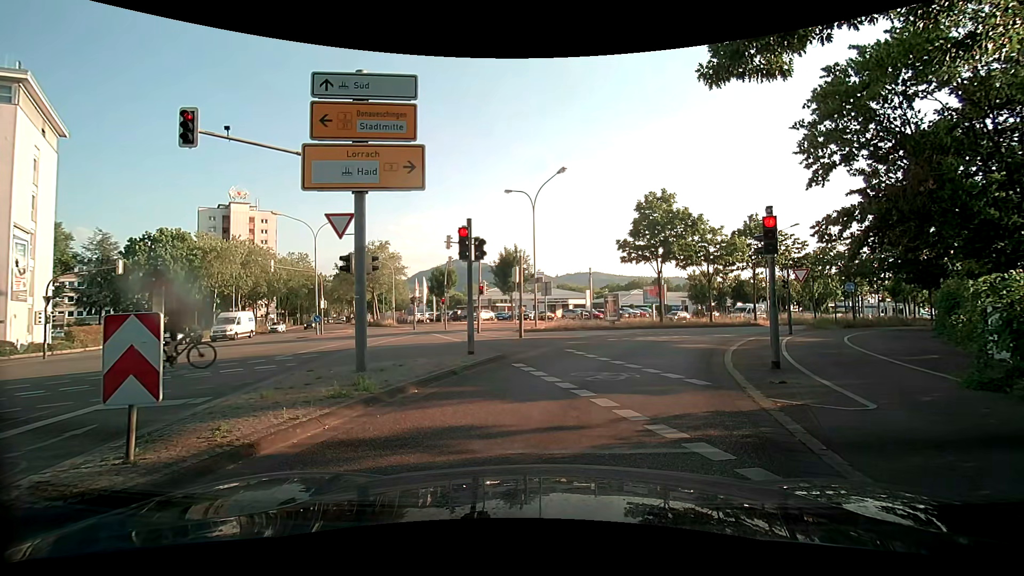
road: secondary_link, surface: asphalt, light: Day
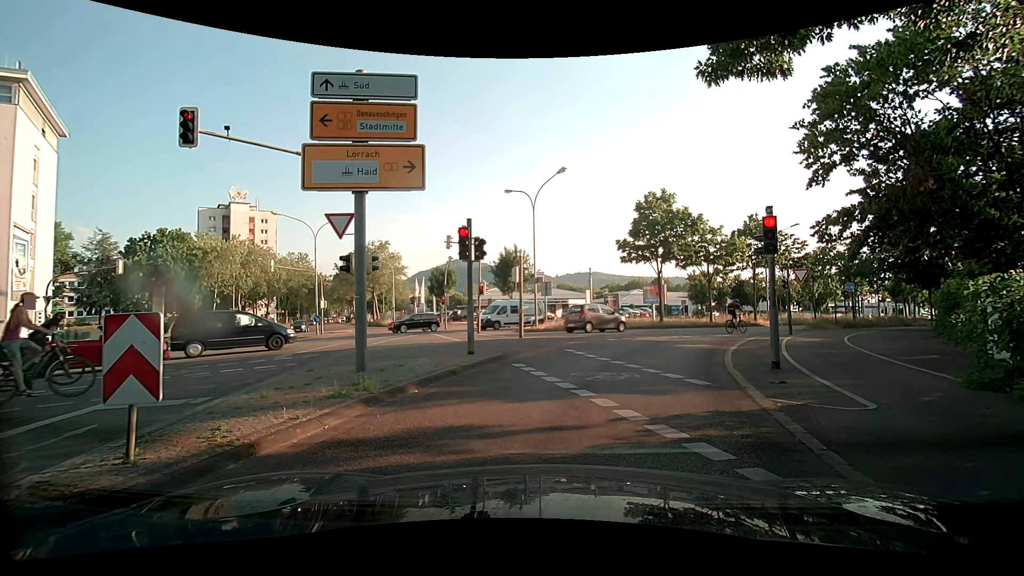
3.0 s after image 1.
(0.0, 0.0) m; 0°
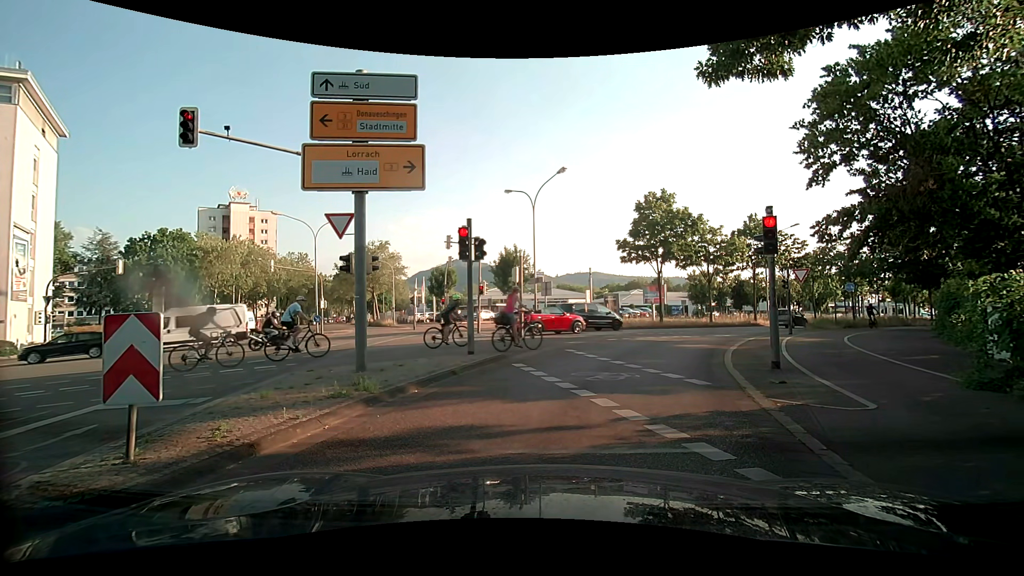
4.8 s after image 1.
(0.0, 0.0) m; 0°
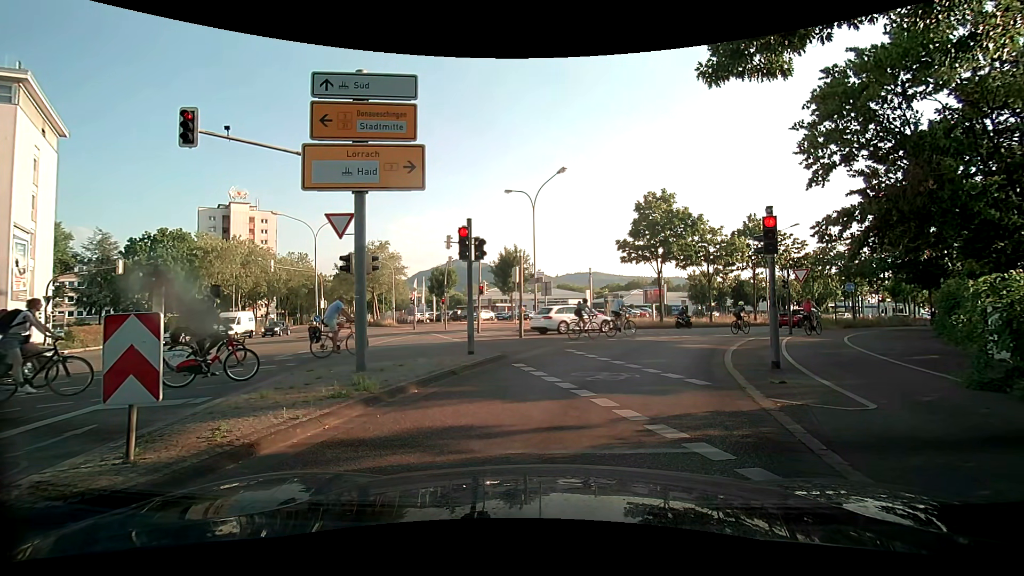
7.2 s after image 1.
(0.0, 0.0) m; 0°
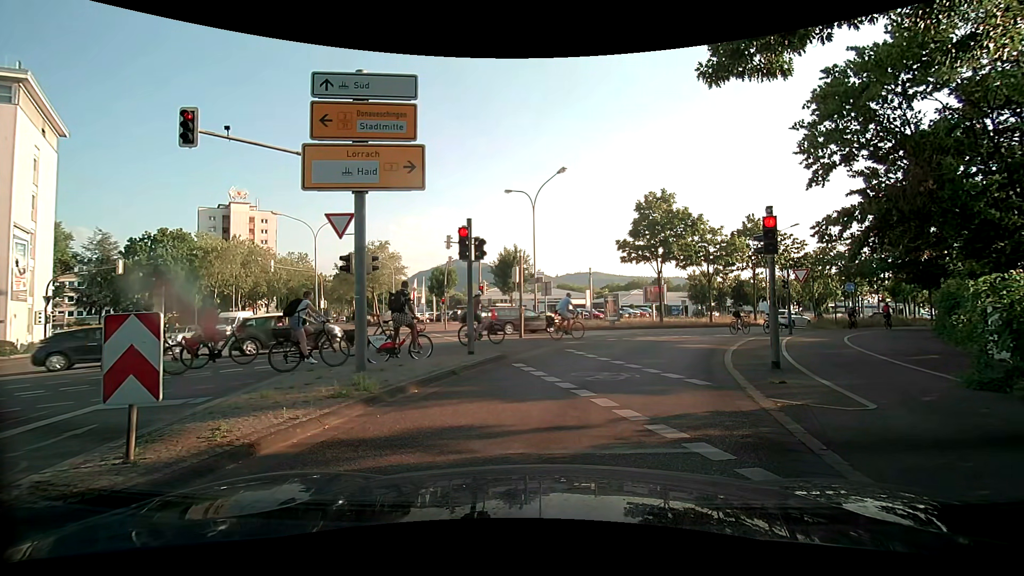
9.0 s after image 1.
(0.0, 0.0) m; 0°
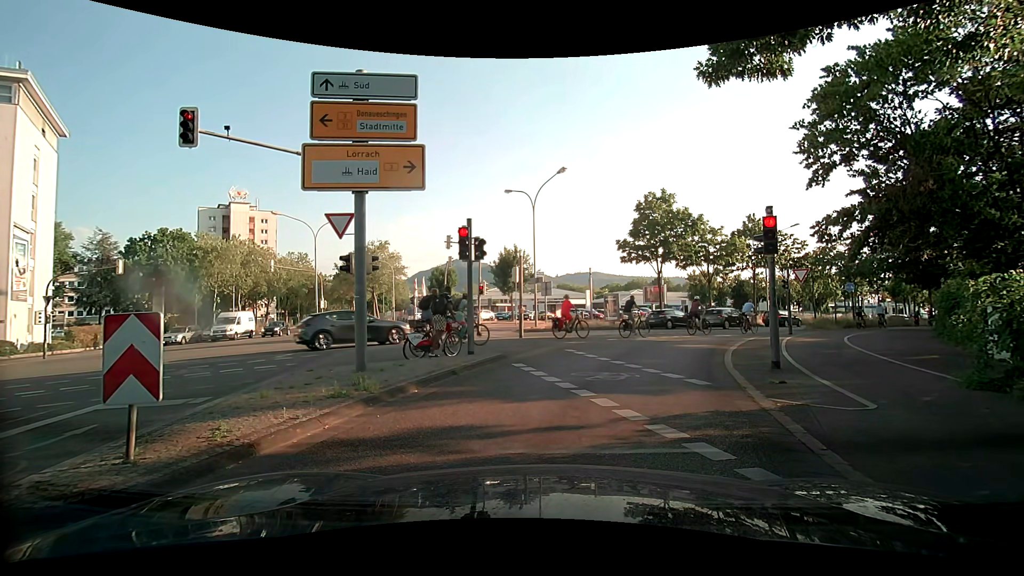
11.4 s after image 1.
(0.0, 0.0) m; 0°
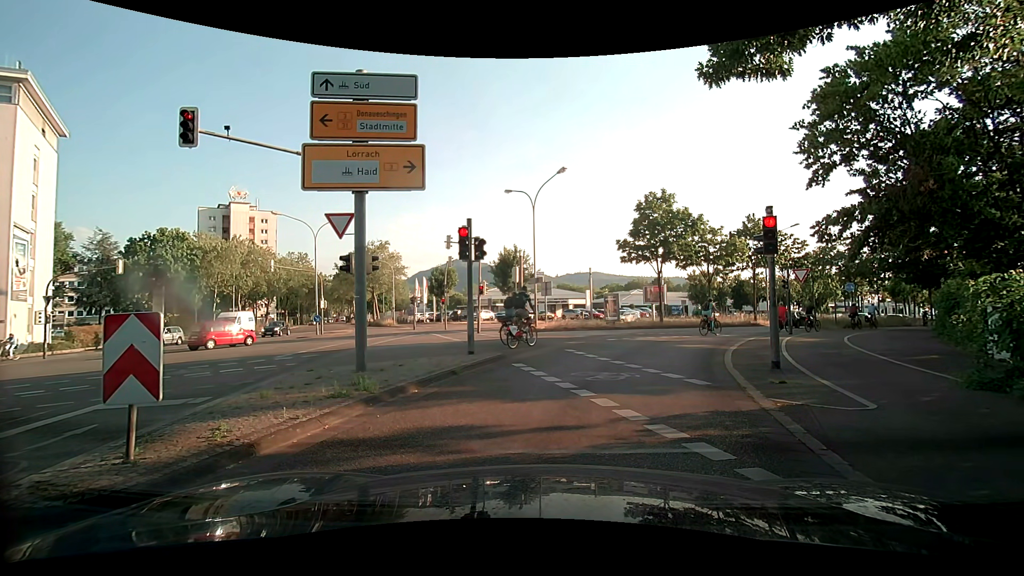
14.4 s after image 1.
(0.0, 0.0) m; 0°
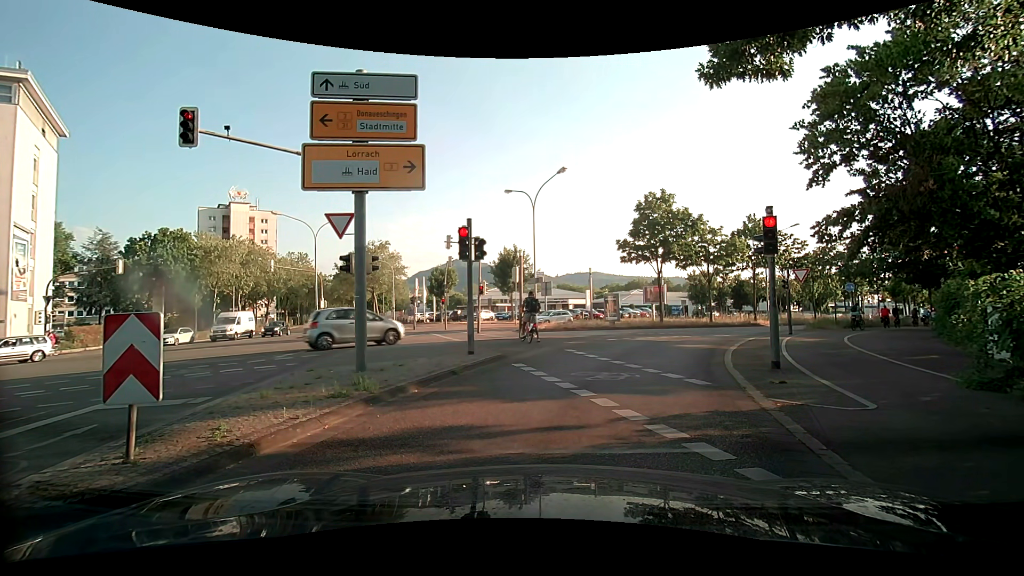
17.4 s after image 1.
(0.0, 0.0) m; 0°
(+1, +10) (+5, +19) (+9, +28) (+15, +36) (+23, +43) (+30, +50) (+37, +56) (+45, +63) (+52, +70) (+60, +76) m
